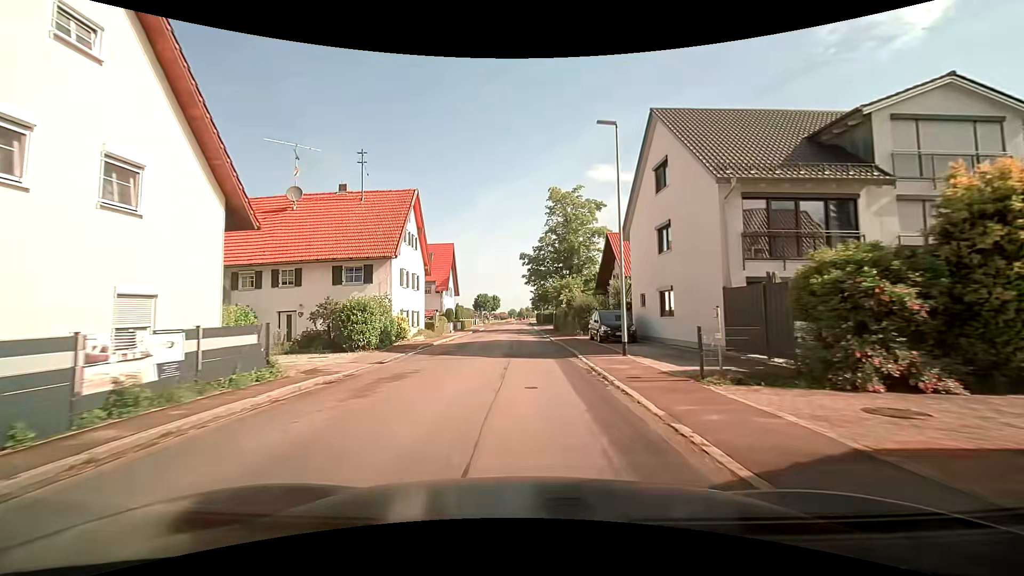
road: tertiary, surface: asphalt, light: Day
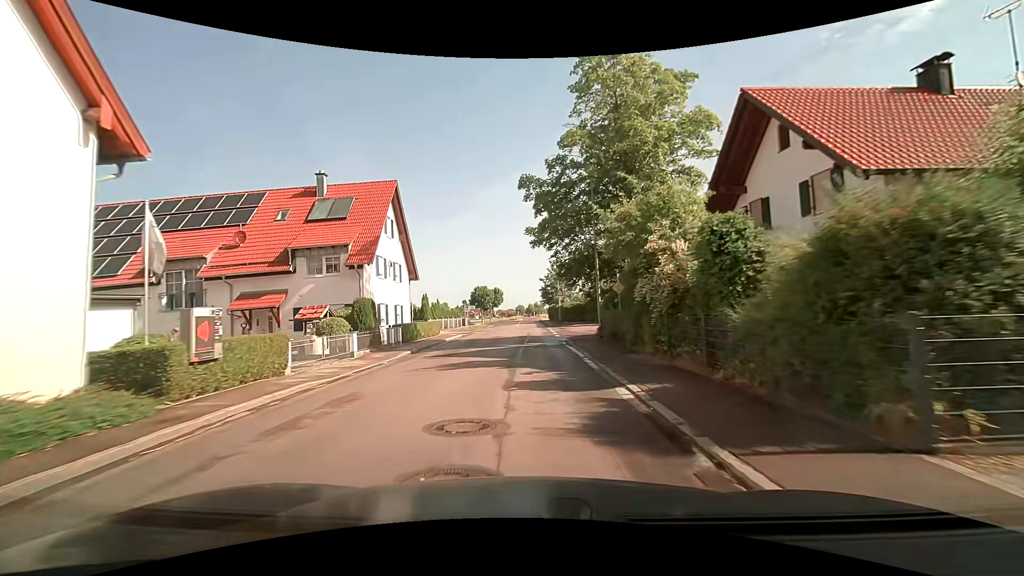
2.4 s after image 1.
(-0.1, +27.7) m; -1°
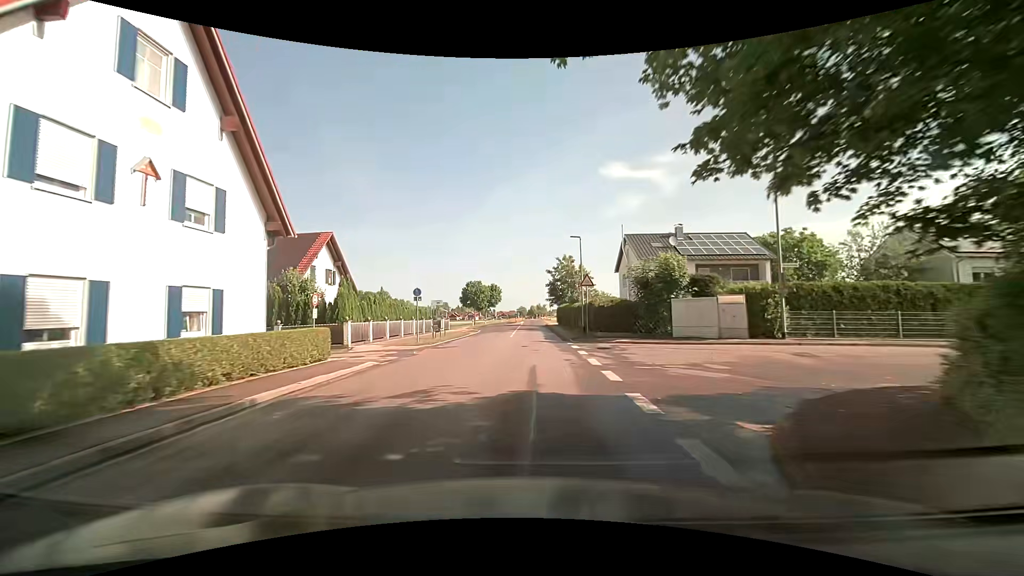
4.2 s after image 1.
(-0.1, +20.8) m; -1°
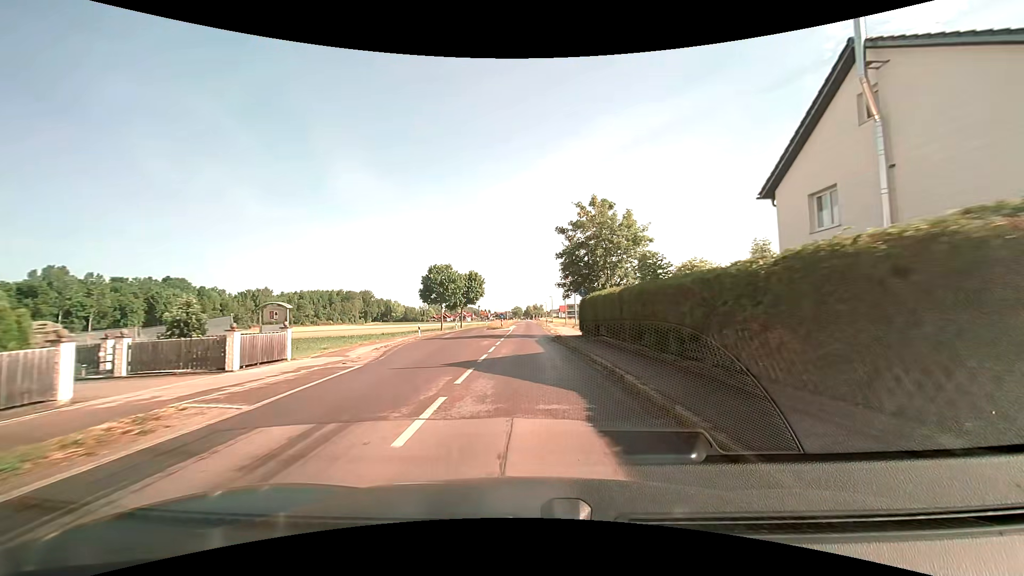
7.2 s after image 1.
(+0.5, +34.4) m; +1°
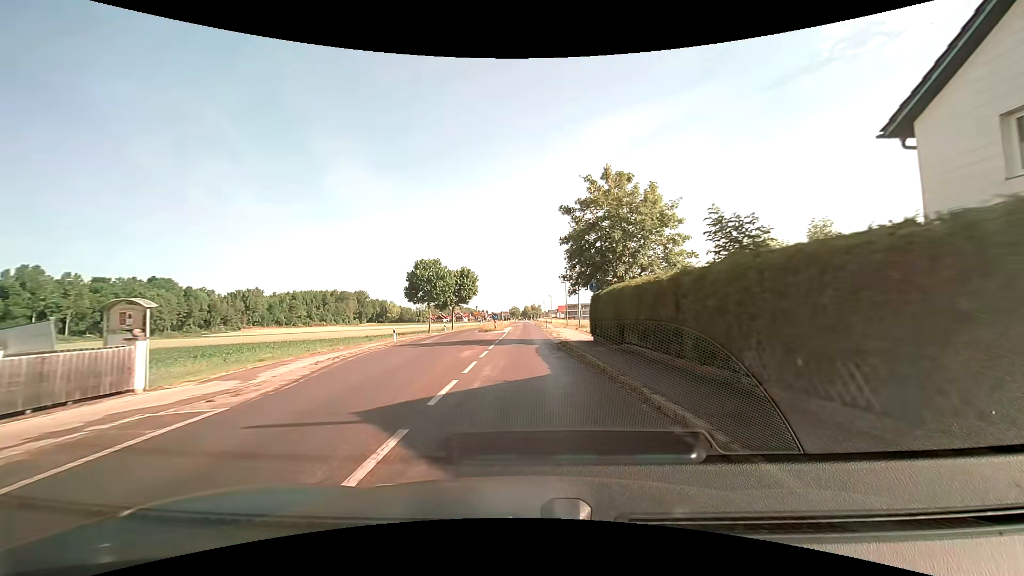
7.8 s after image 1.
(0.0, +6.9) m; 0°
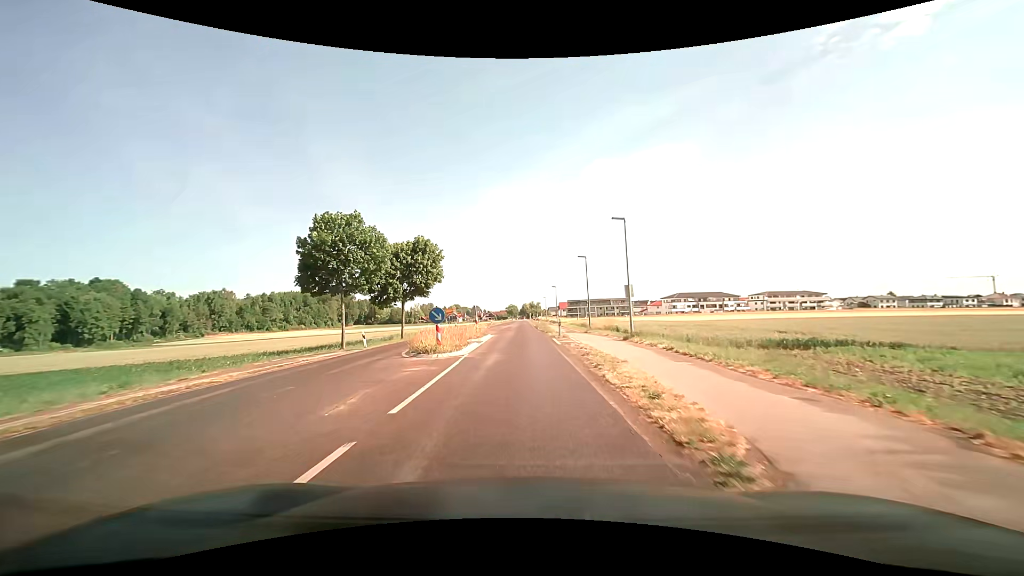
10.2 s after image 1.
(+0.1, +27.4) m; -1°
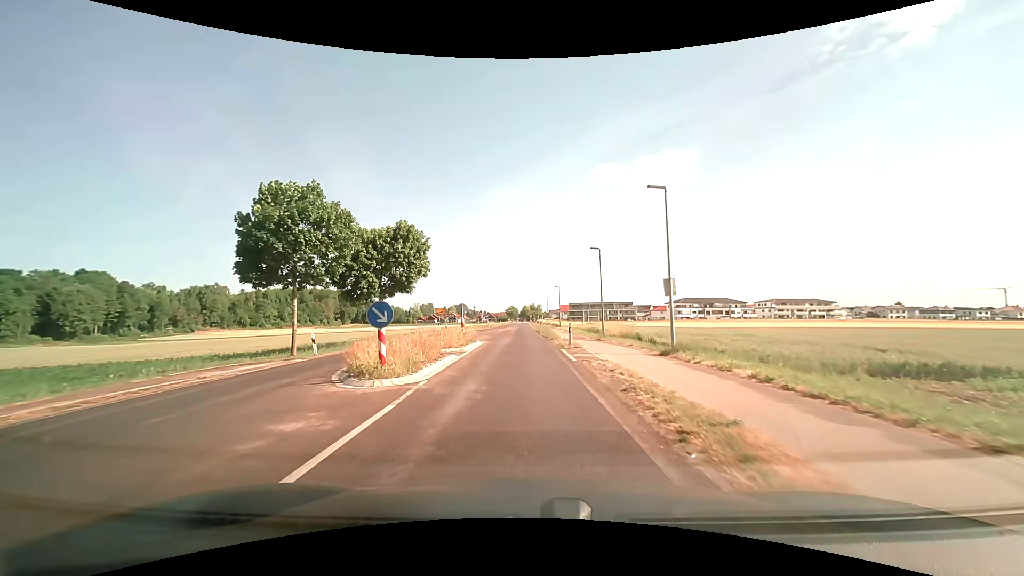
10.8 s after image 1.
(+0.1, +7.0) m; 0°
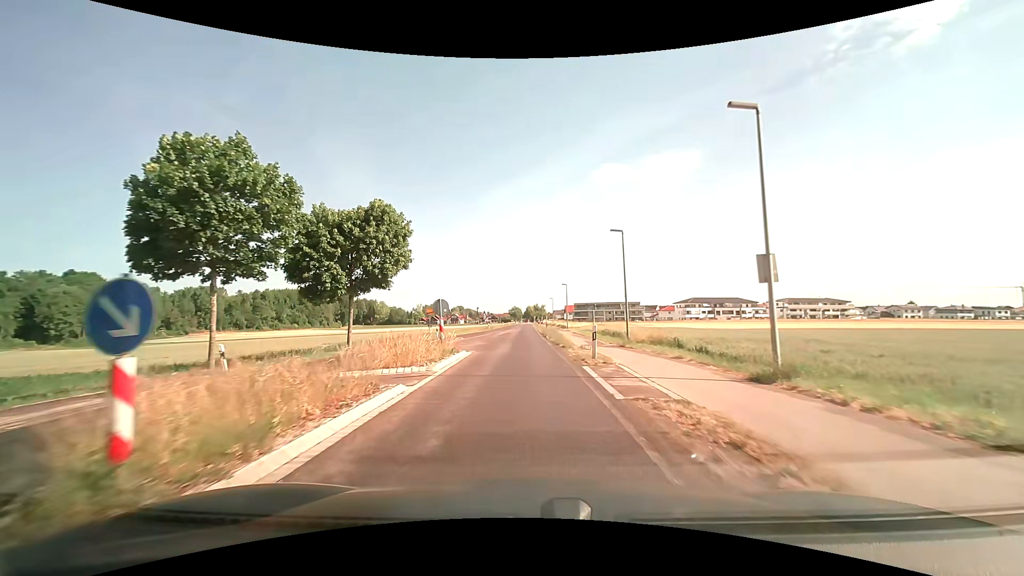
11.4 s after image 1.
(0.0, +7.1) m; 0°
(0, +10) (0, +20) (0, +30) (-1, +40) (-1, +50) (-1, +60) (-1, +70) (-1, +80) (-1, +90) (-1, +100) m
